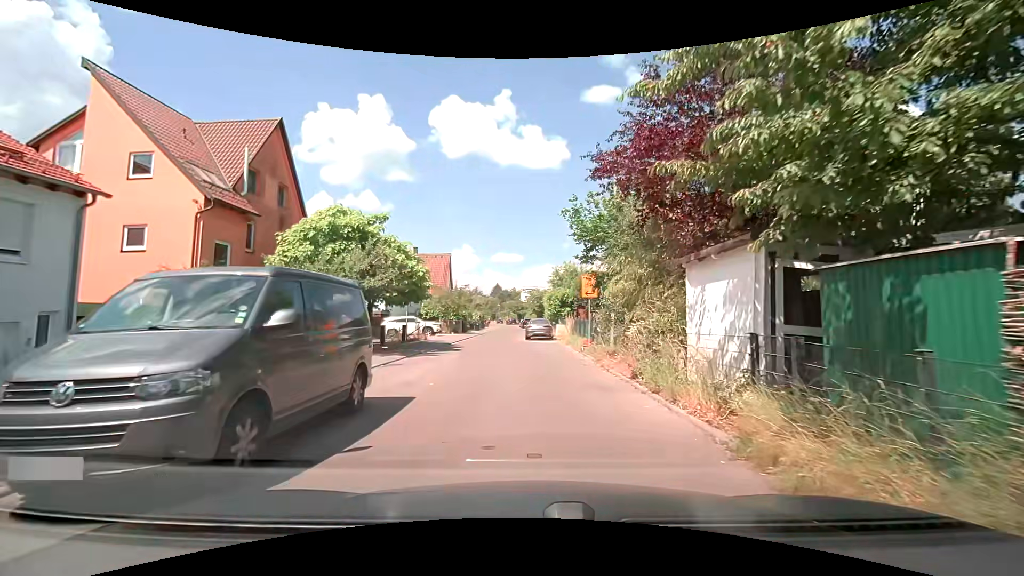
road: residential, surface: asphalt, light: Day
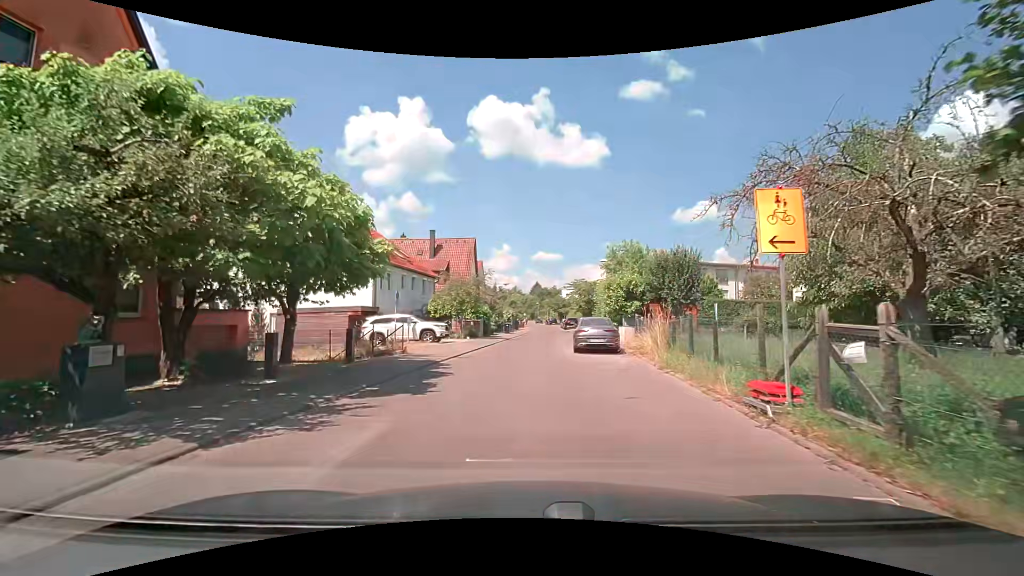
(-0.3, +13.1) m; -5°
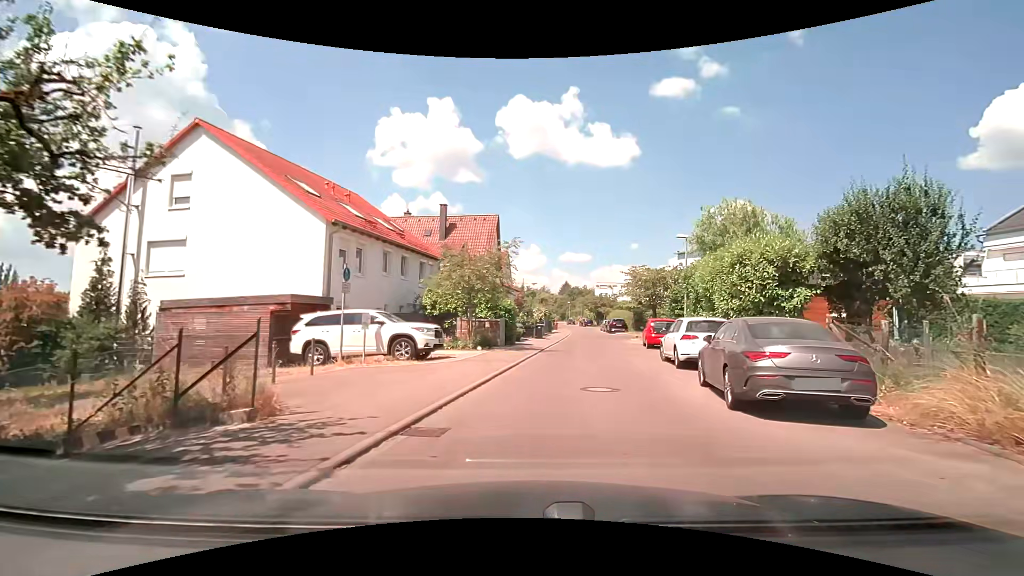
(-0.7, +12.2) m; -2°
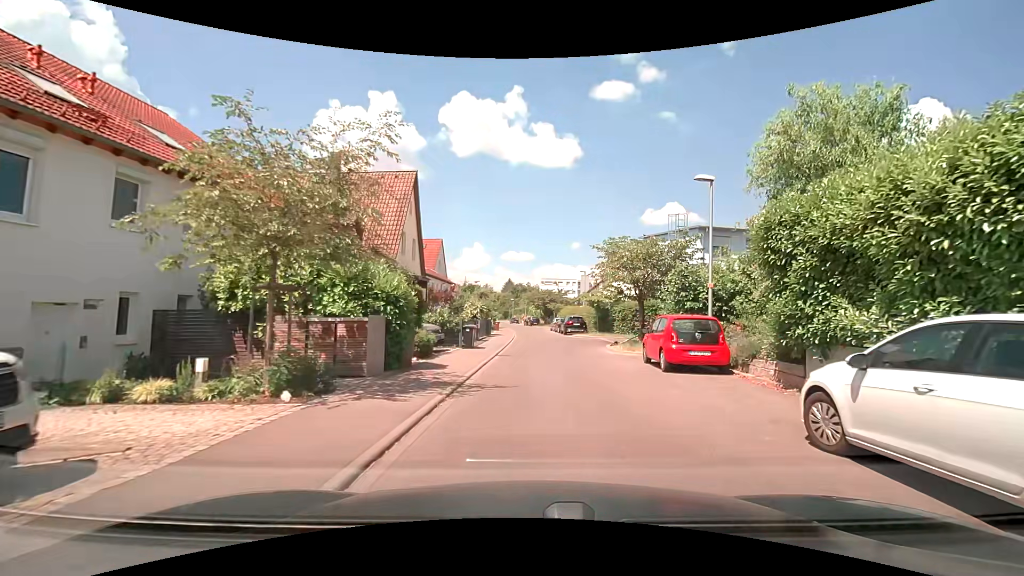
(+0.4, +12.0) m; +5°
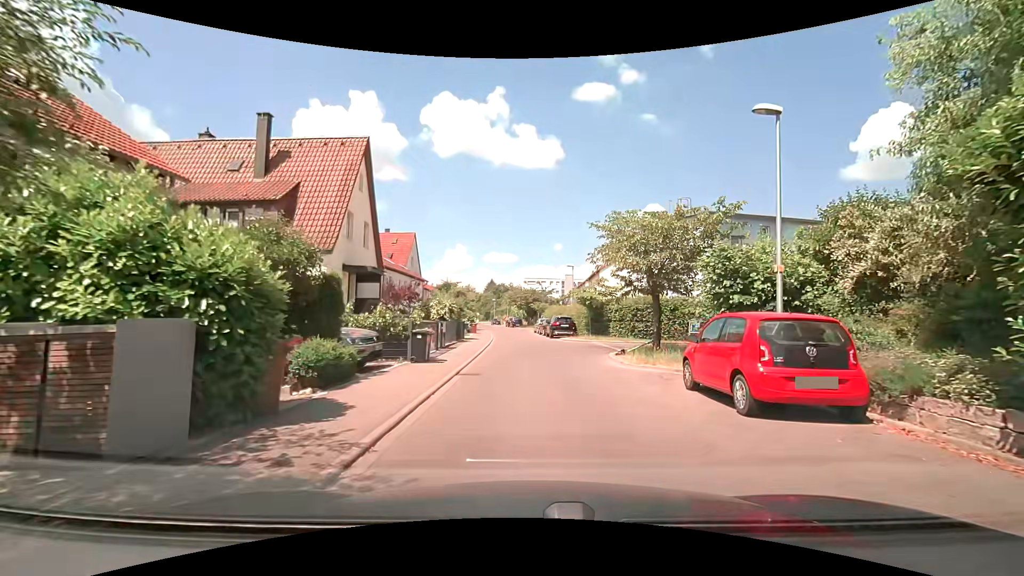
(+0.2, +5.8) m; +3°
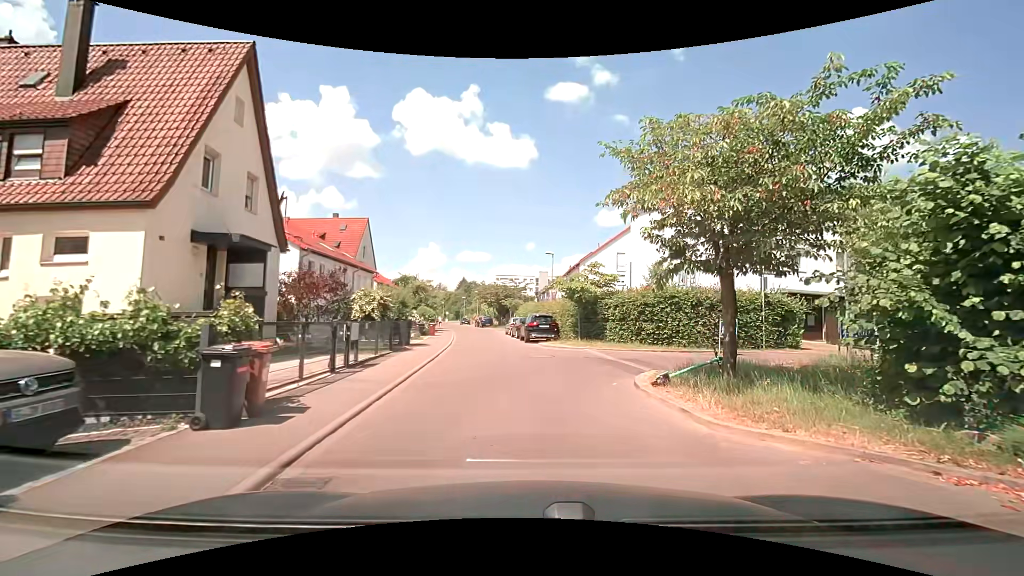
(+0.1, +8.1) m; +3°
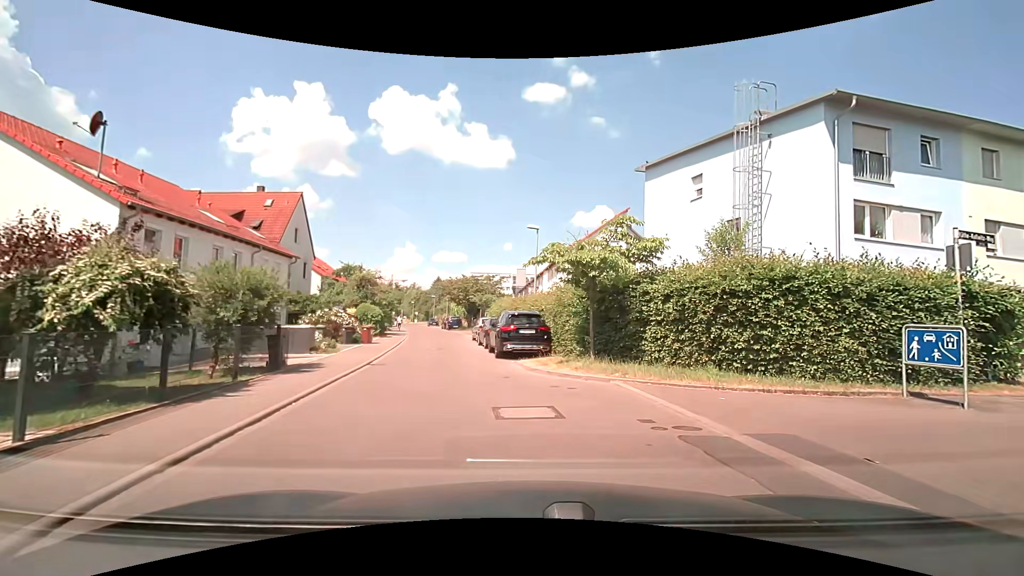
(+0.1, +10.5) m; +2°
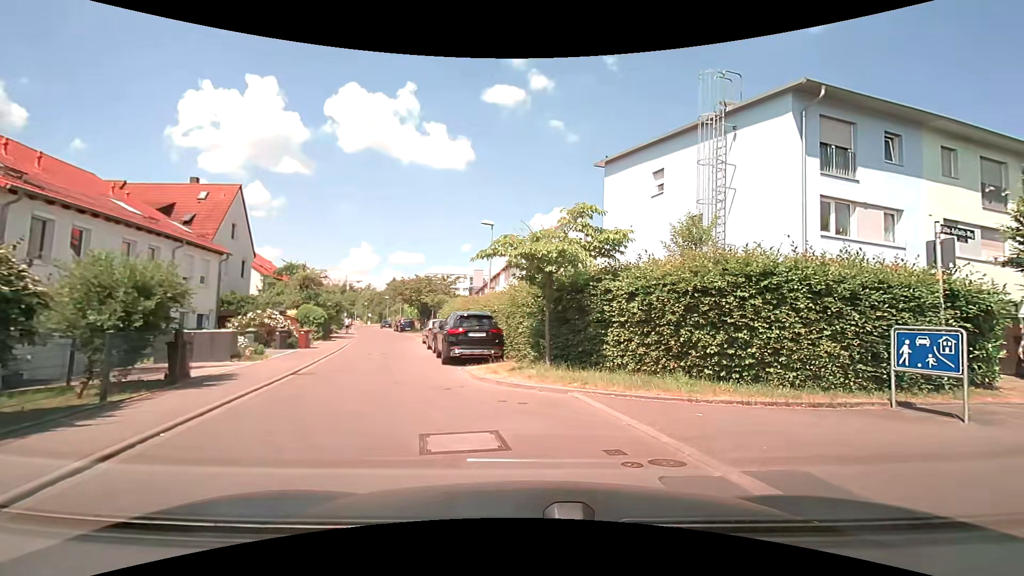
(+0.1, +1.5) m; +5°
